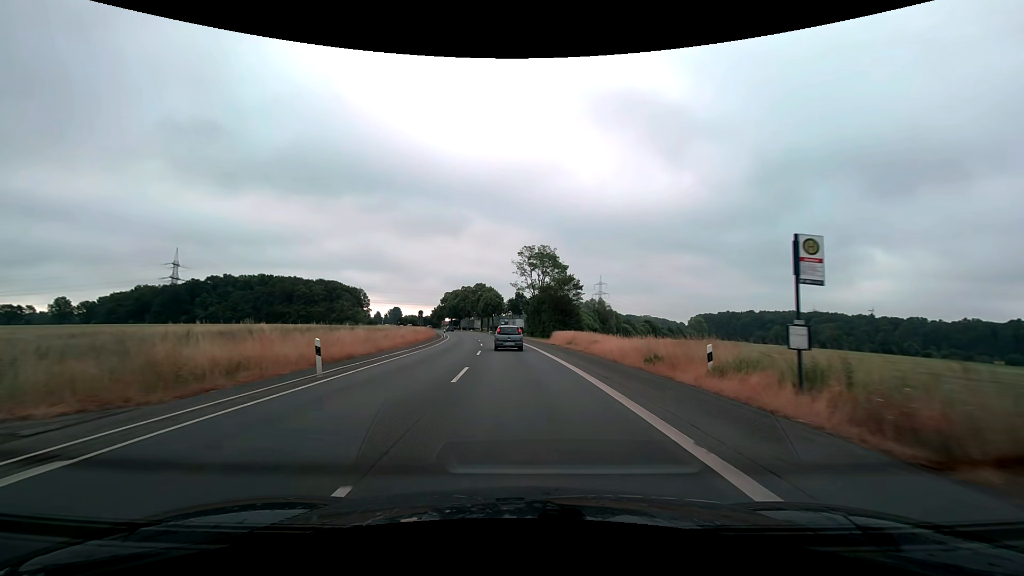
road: secondary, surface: asphalt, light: Day
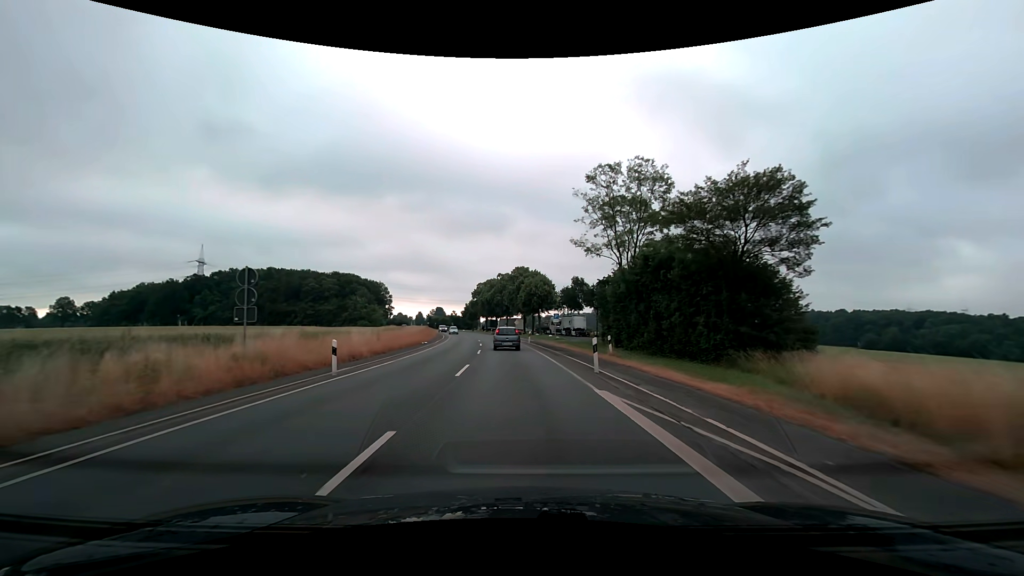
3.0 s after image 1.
(-2.1, +46.1) m; -6°
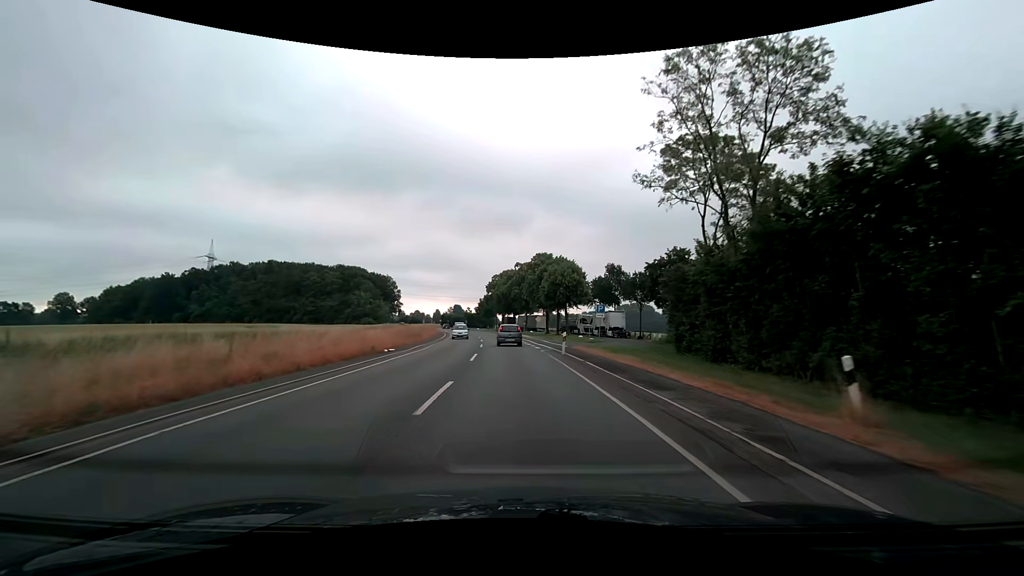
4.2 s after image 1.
(-0.4, +18.9) m; -2°
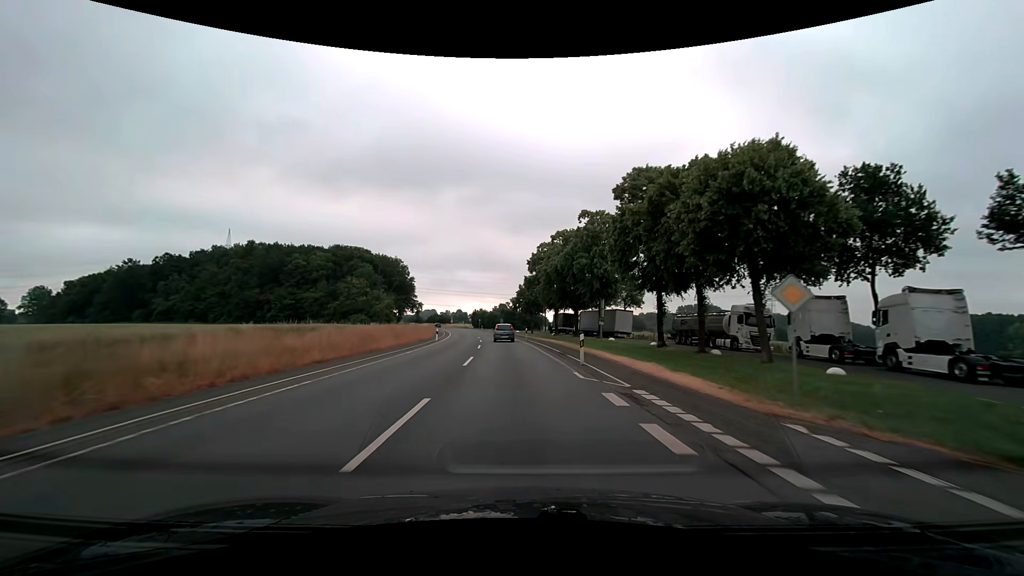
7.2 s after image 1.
(-2.6, +51.5) m; -6°
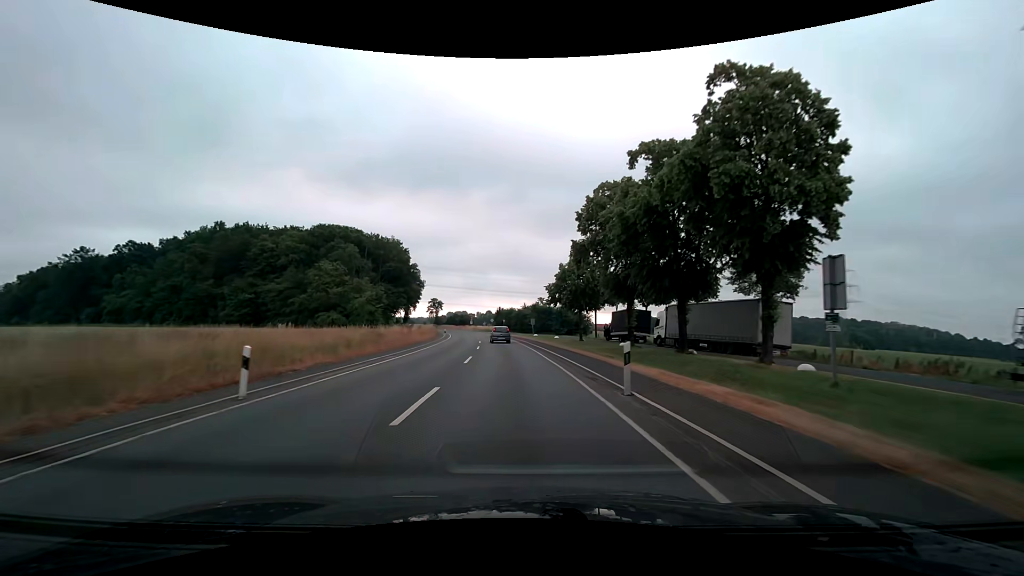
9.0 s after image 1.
(-1.1, +34.1) m; -4°
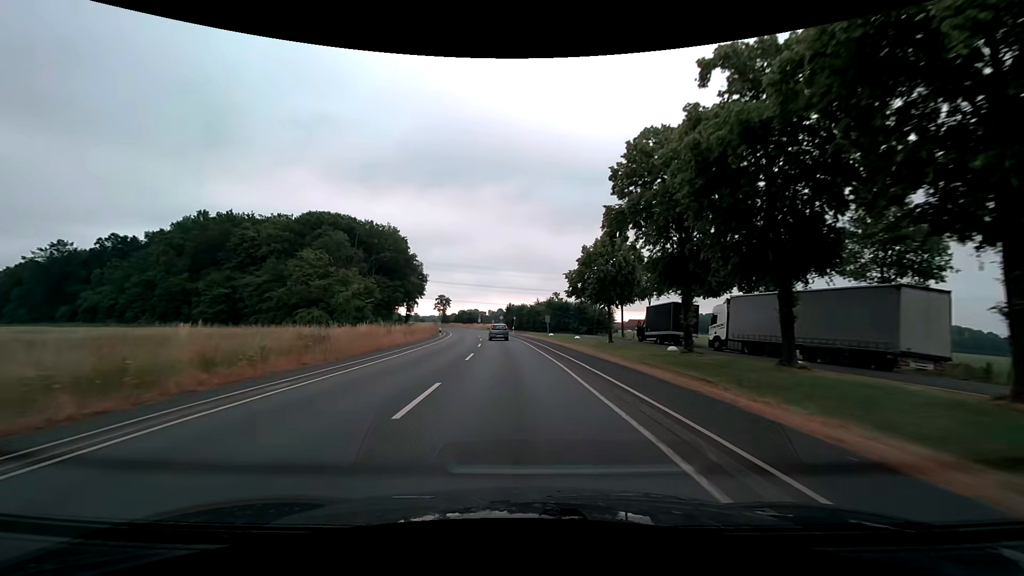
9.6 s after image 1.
(-0.1, +11.7) m; -1°
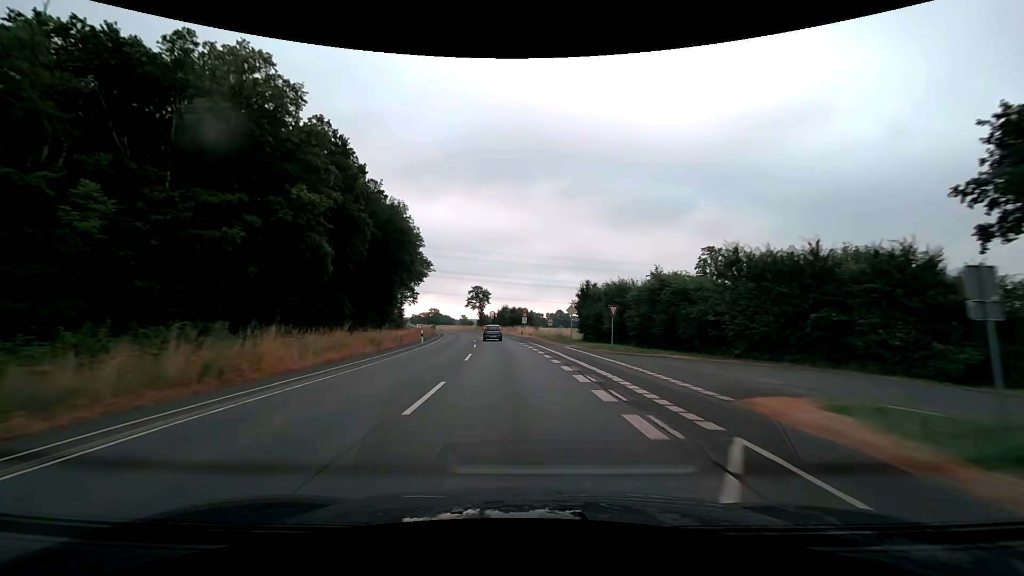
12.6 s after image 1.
(-3.7, +60.0) m; -7°
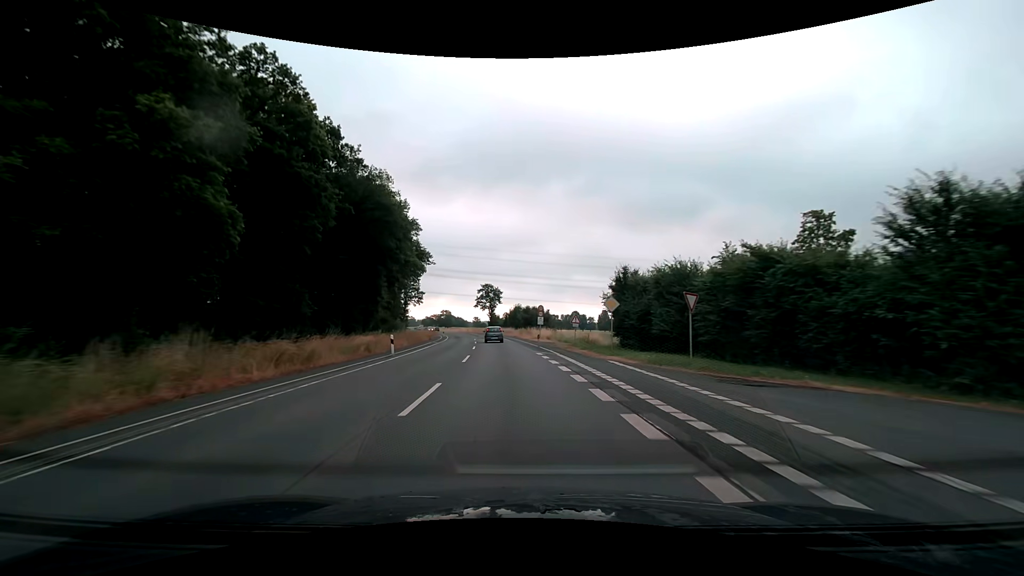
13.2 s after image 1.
(-0.2, +12.2) m; -1°
(0, +10) (-1, +20) (-1, +30) (-2, +40) (-3, +50) (-4, +60) (-6, +70) (-8, +80) (-9, +89) (-11, +99) m
